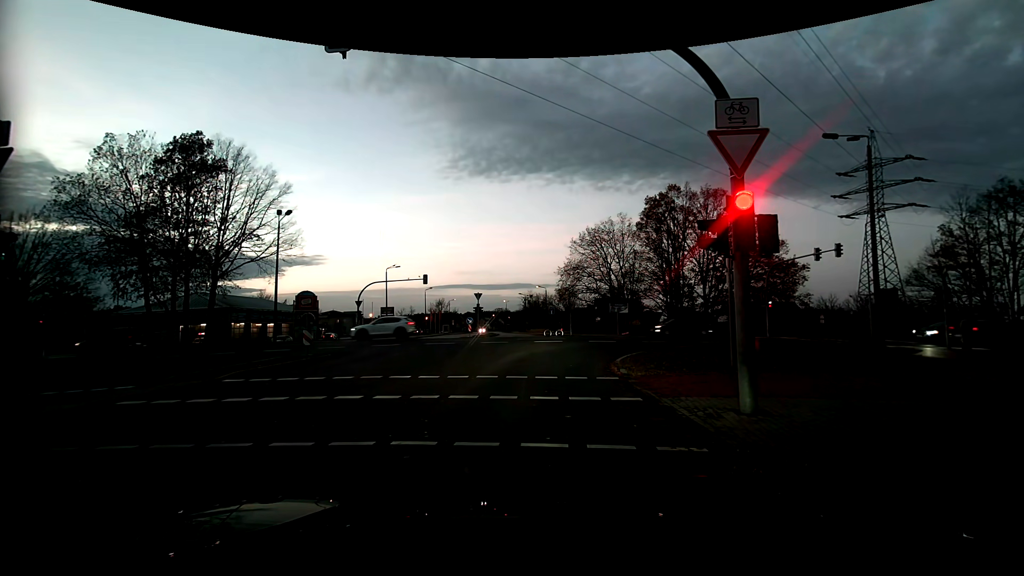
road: tertiary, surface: asphalt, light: Dusk
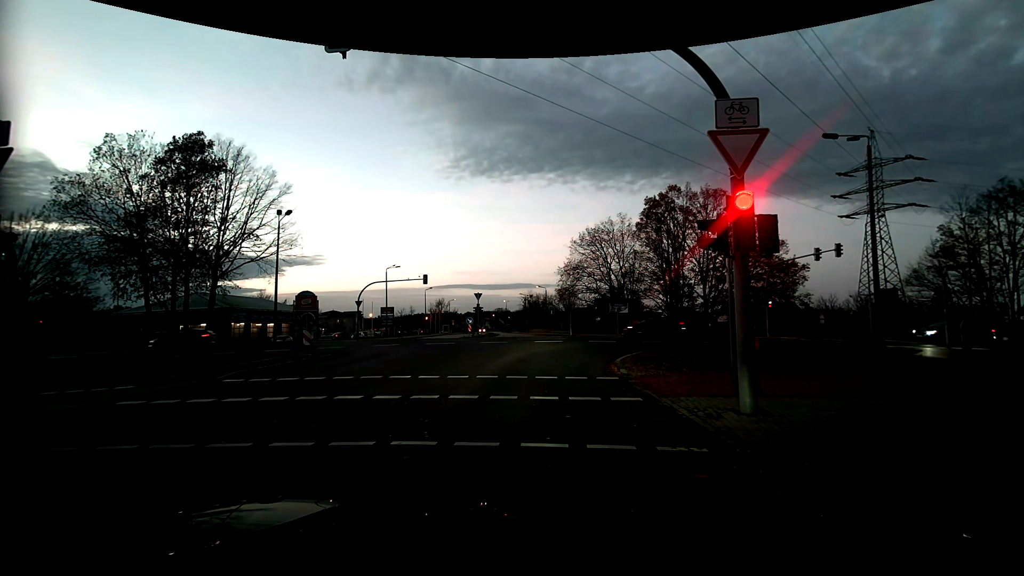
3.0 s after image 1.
(0.0, 0.0) m; 0°
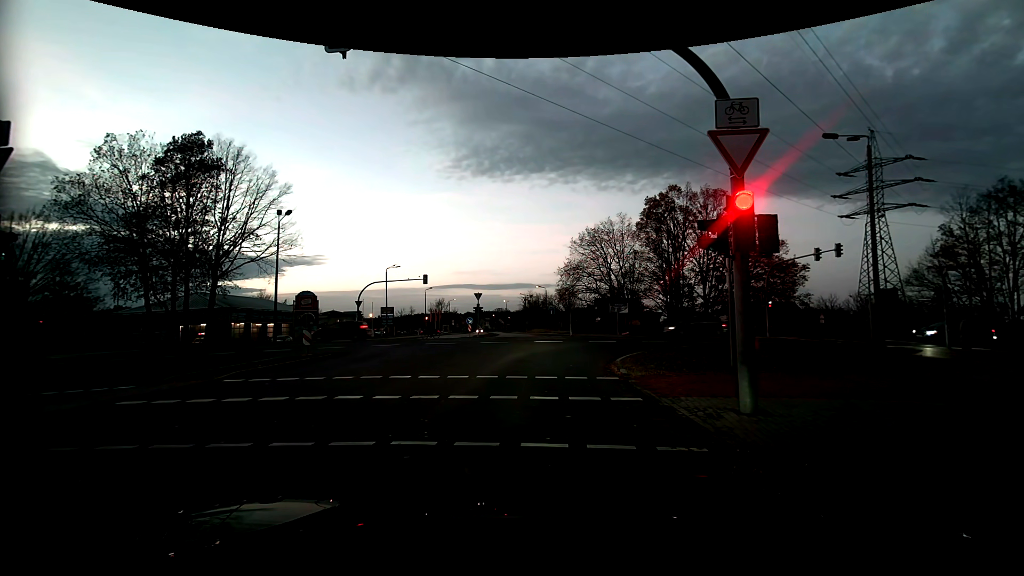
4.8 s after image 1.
(0.0, 0.0) m; 0°
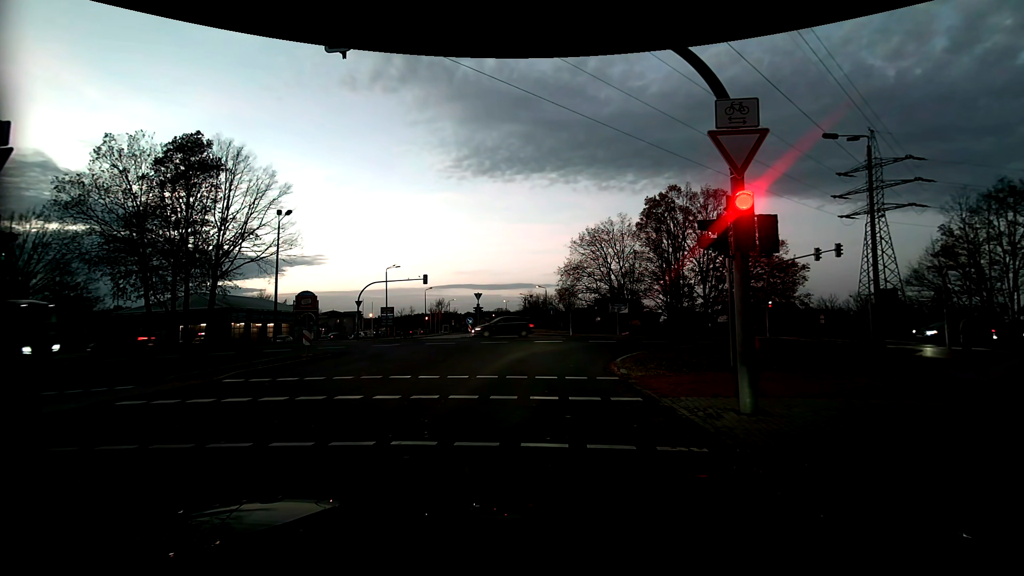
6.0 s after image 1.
(0.0, 0.0) m; 0°
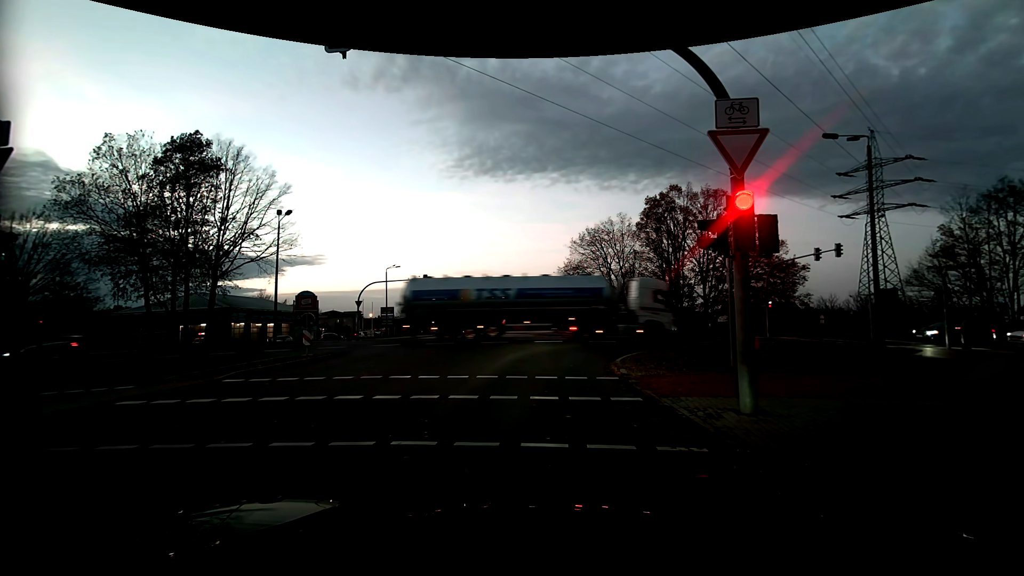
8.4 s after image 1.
(0.0, 0.0) m; 0°
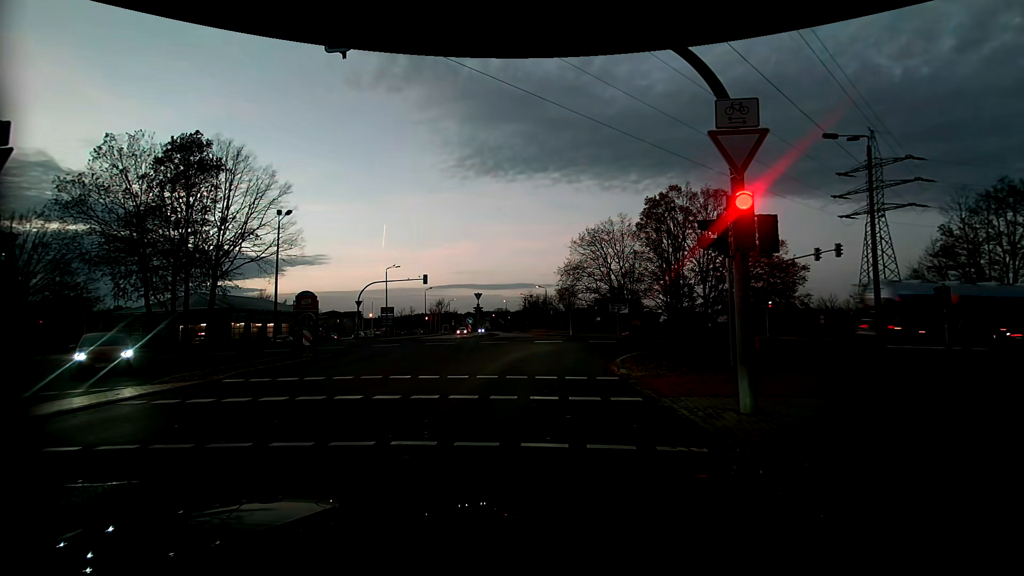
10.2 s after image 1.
(0.0, 0.0) m; 0°
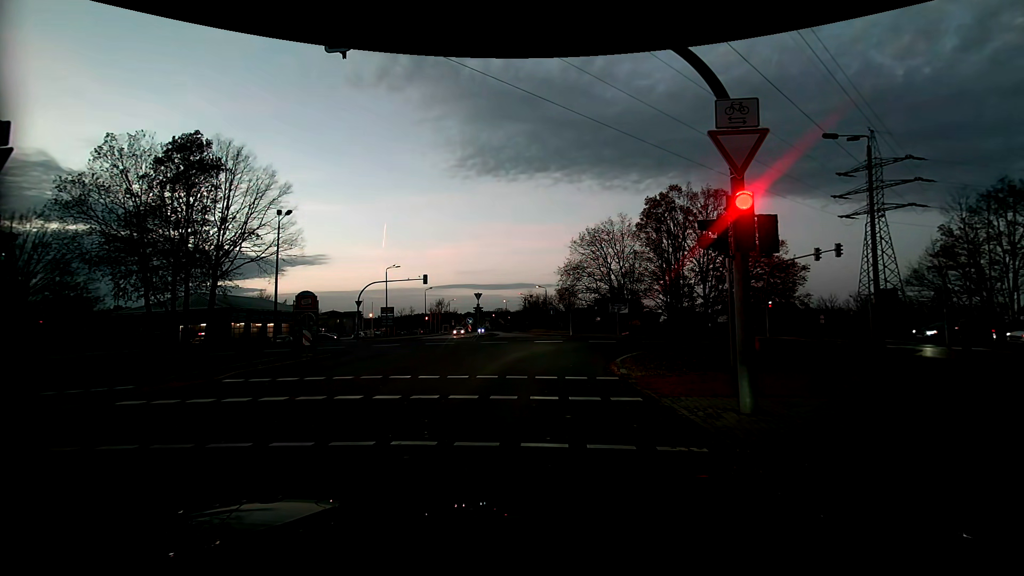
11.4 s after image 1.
(0.0, 0.0) m; 0°
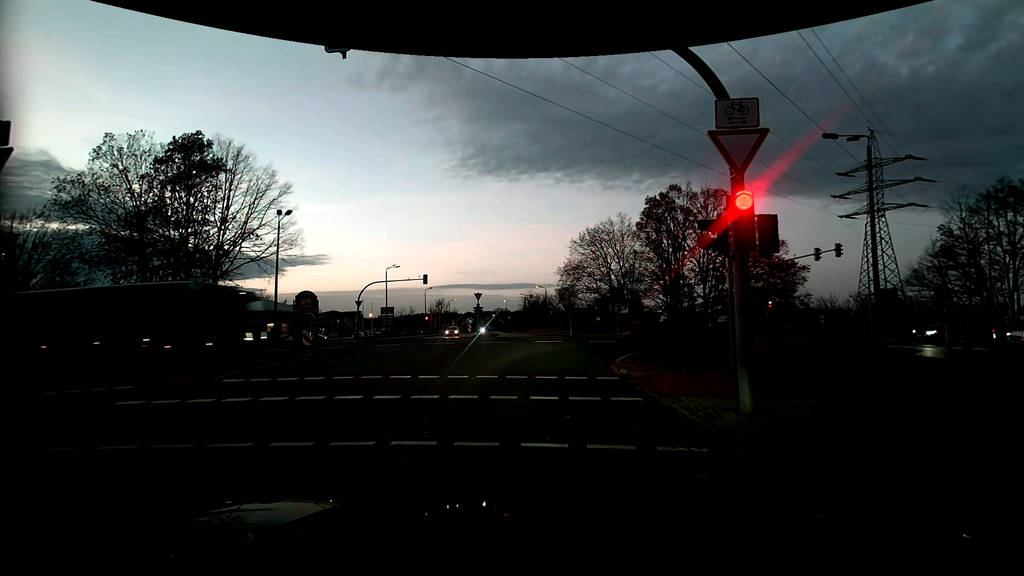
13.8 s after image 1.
(0.0, 0.0) m; 0°
(0, +10) (+1, +20) (+7, +28) (+16, +33) (+25, +34) (+35, +35) (+45, +35) (+55, +36) (+65, +37) (+75, +37) m
